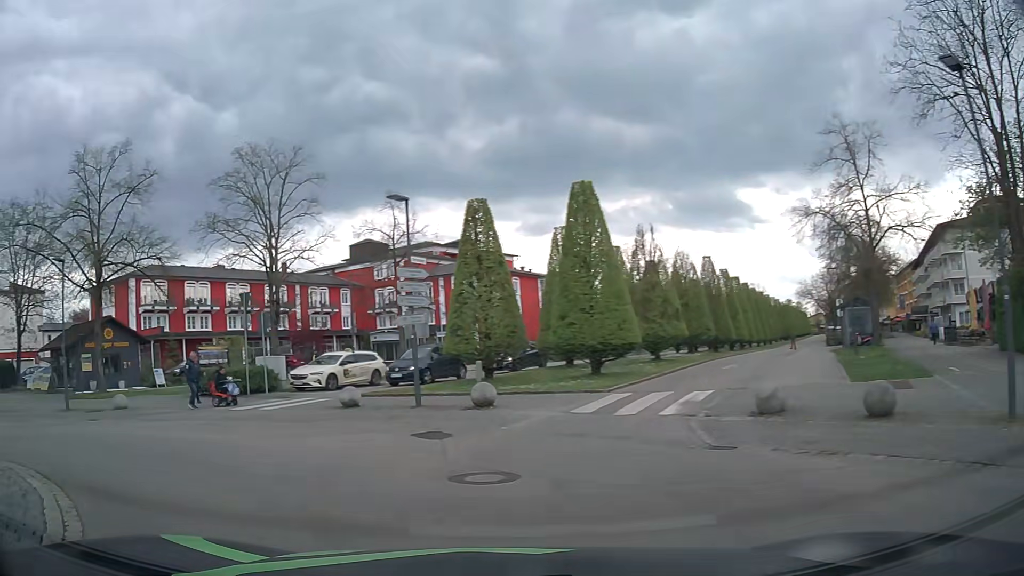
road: residential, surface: asphalt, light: Day
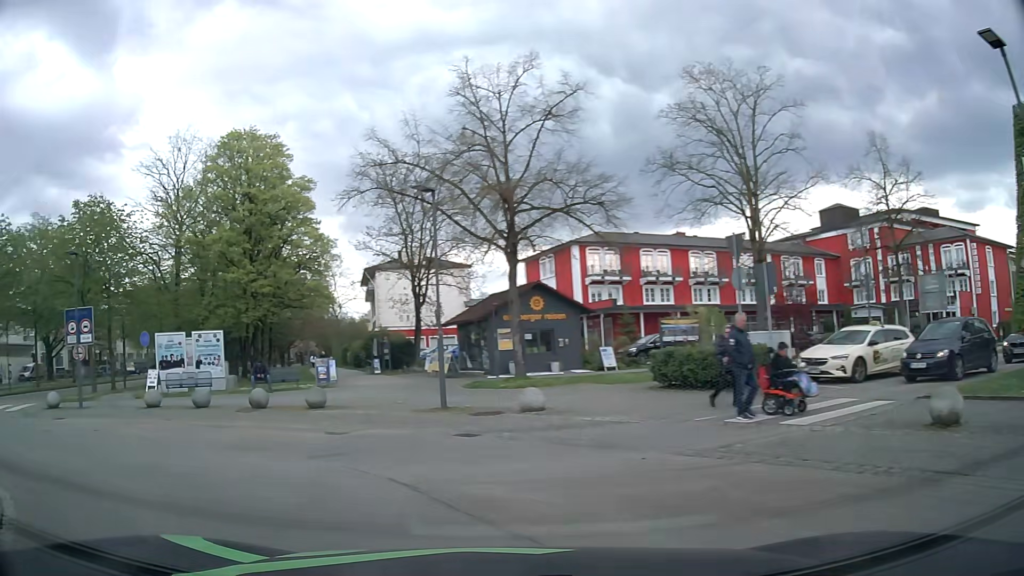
(-3.0, +8.0) m; -39°
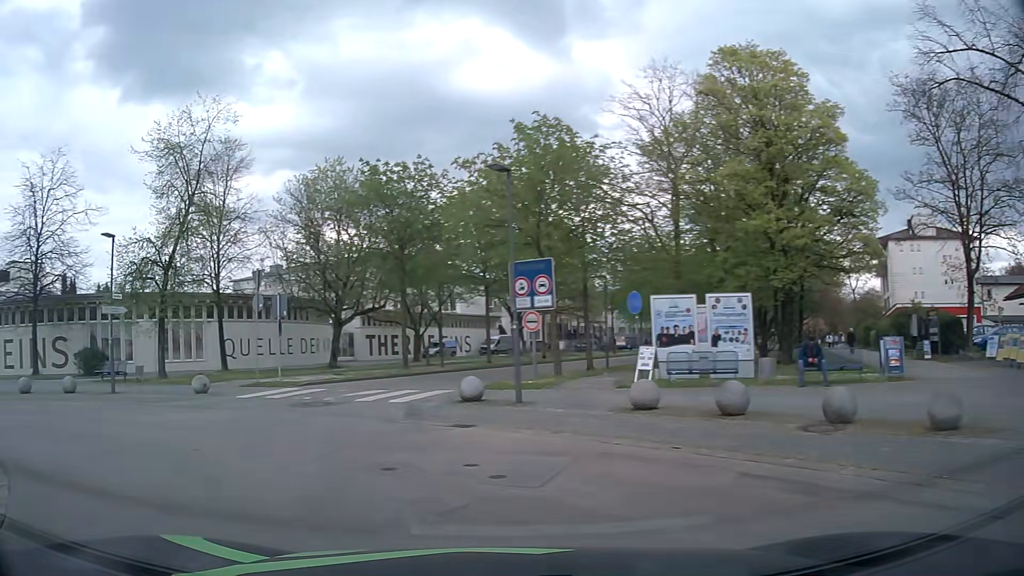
(-3.2, +7.9) m; -43°
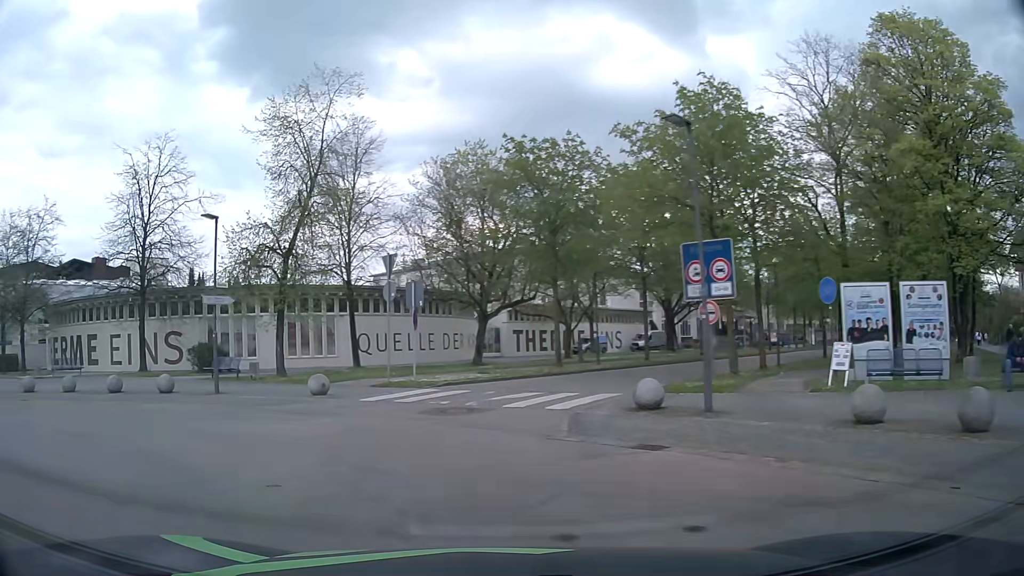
(-0.3, +2.9) m; -13°
